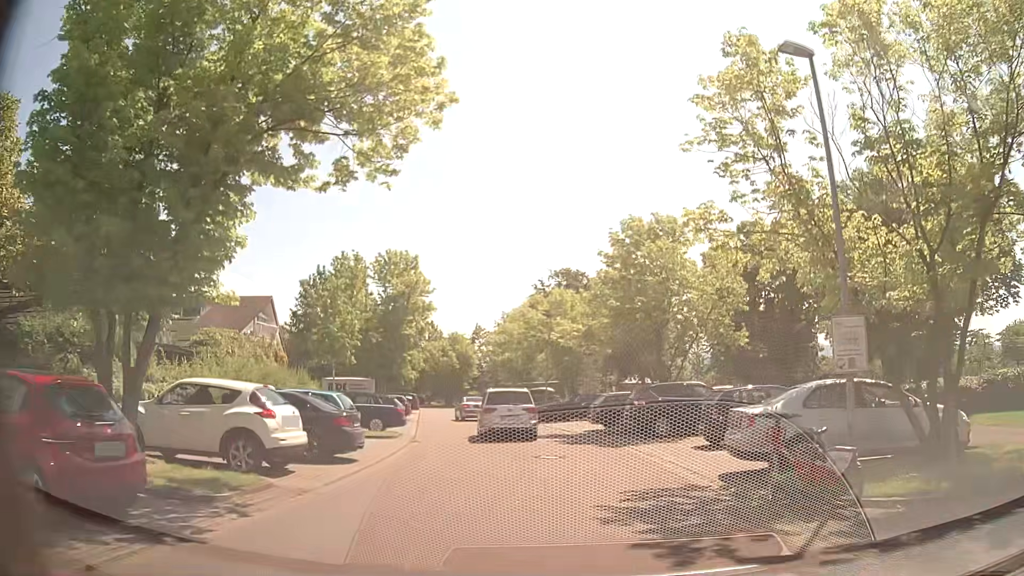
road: residential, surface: asphalt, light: Day
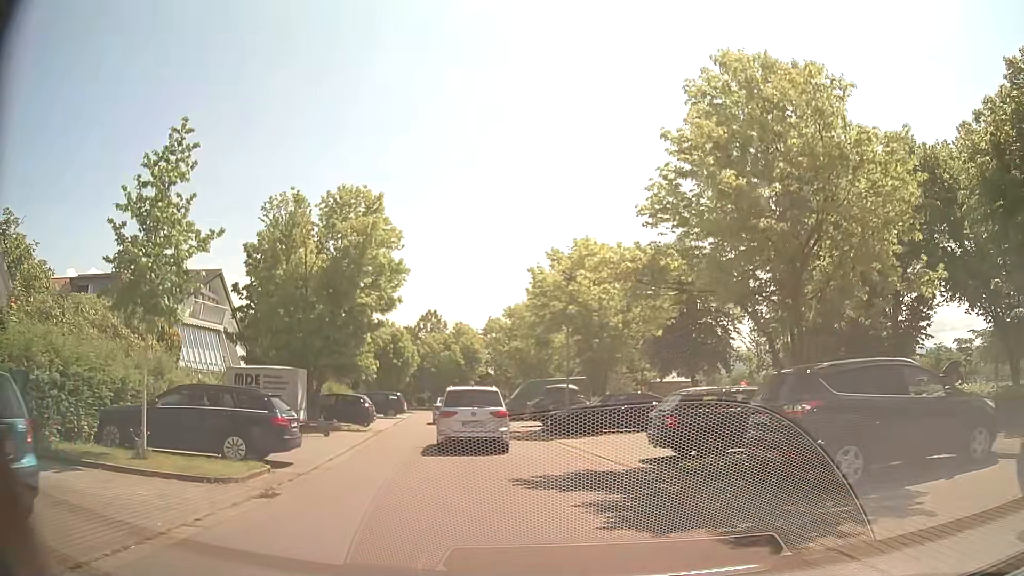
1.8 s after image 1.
(-0.1, +12.4) m; -1°
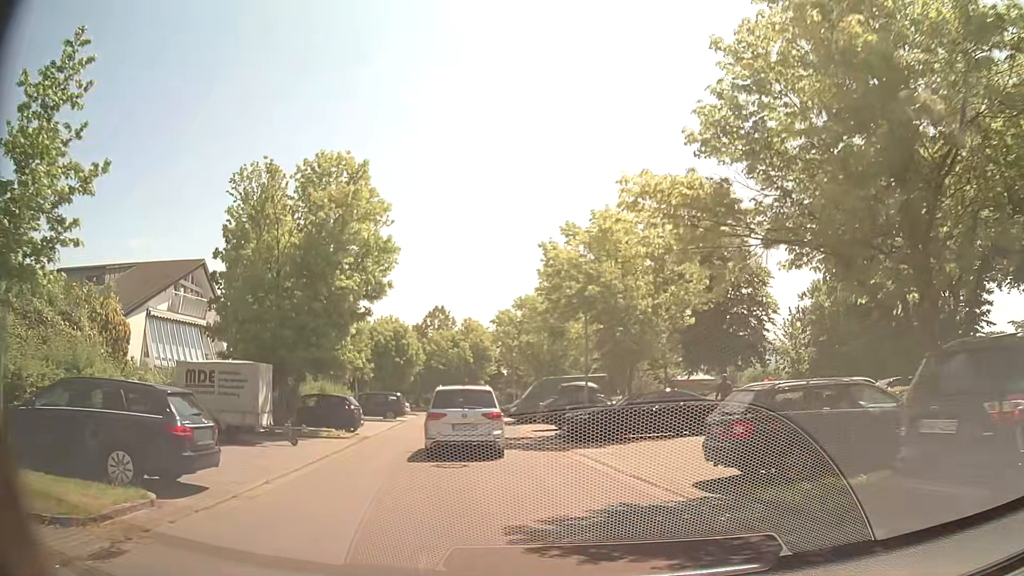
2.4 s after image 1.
(-0.1, +4.1) m; -2°
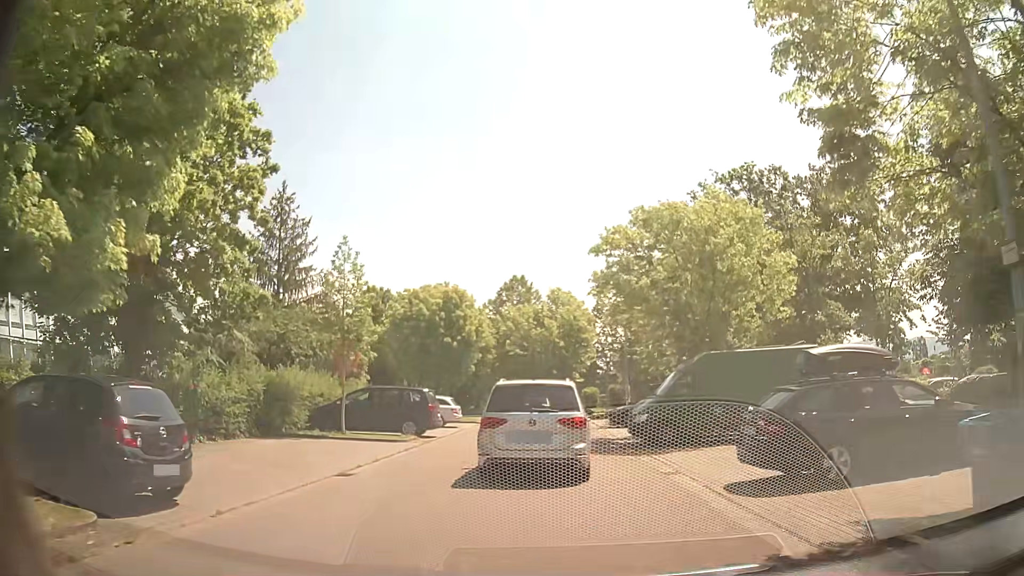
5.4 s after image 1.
(-1.7, +18.4) m; -7°
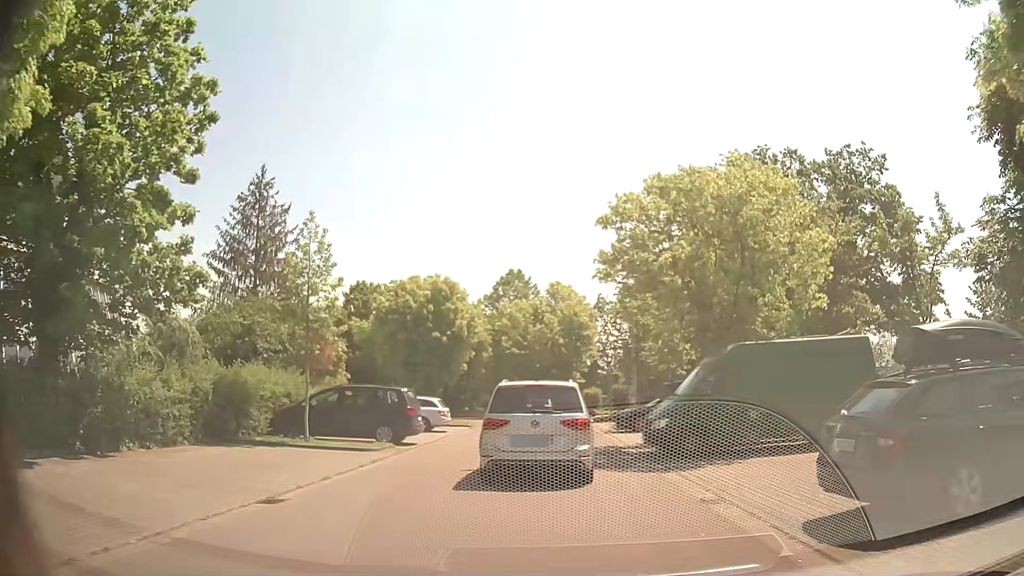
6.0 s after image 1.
(0.0, +3.3) m; 0°
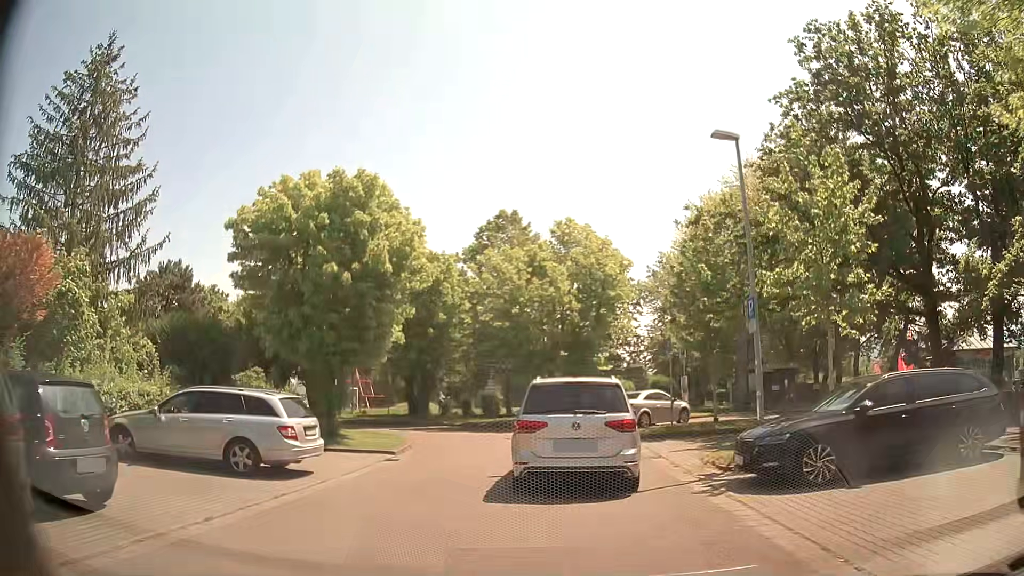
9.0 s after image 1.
(-0.1, +16.9) m; -1°
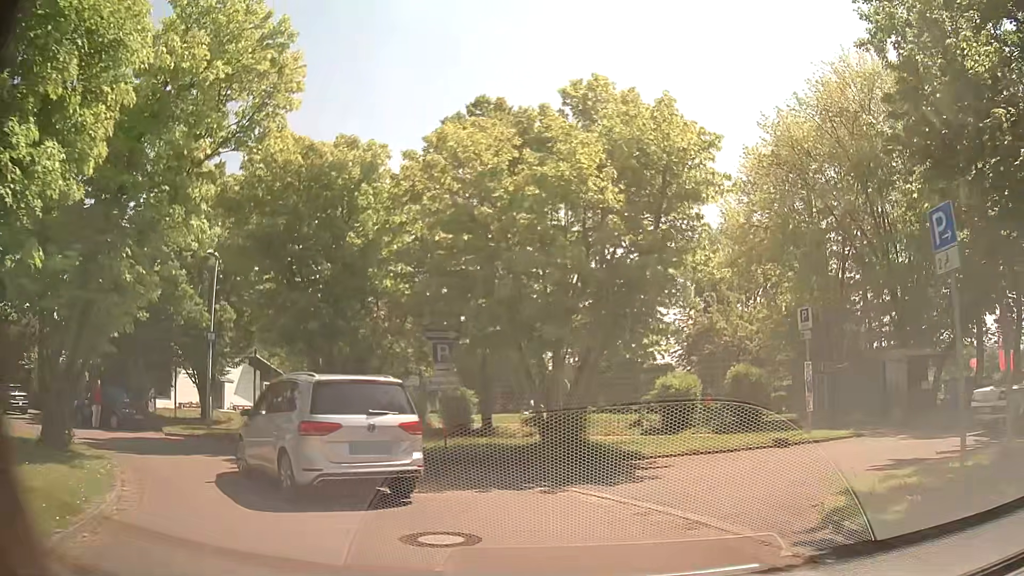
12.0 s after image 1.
(-0.1, +15.1) m; -1°
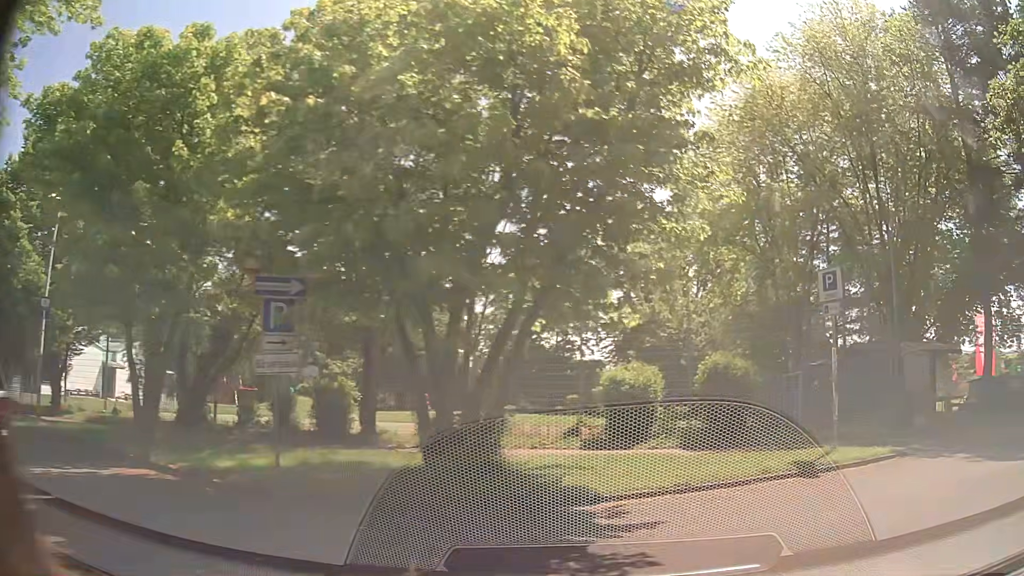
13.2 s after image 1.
(+0.3, +5.7) m; +10°
